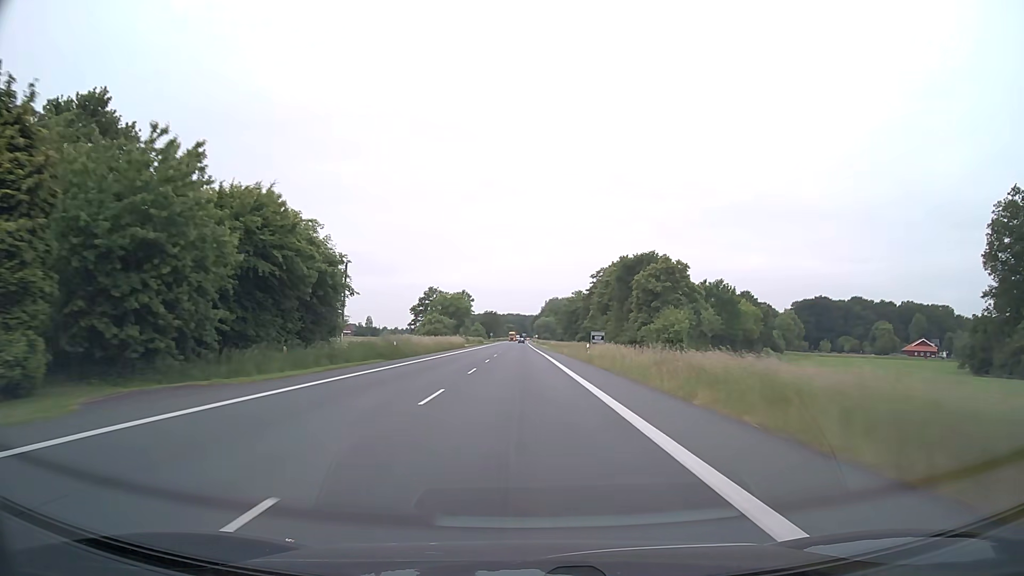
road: primary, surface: asphalt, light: Day
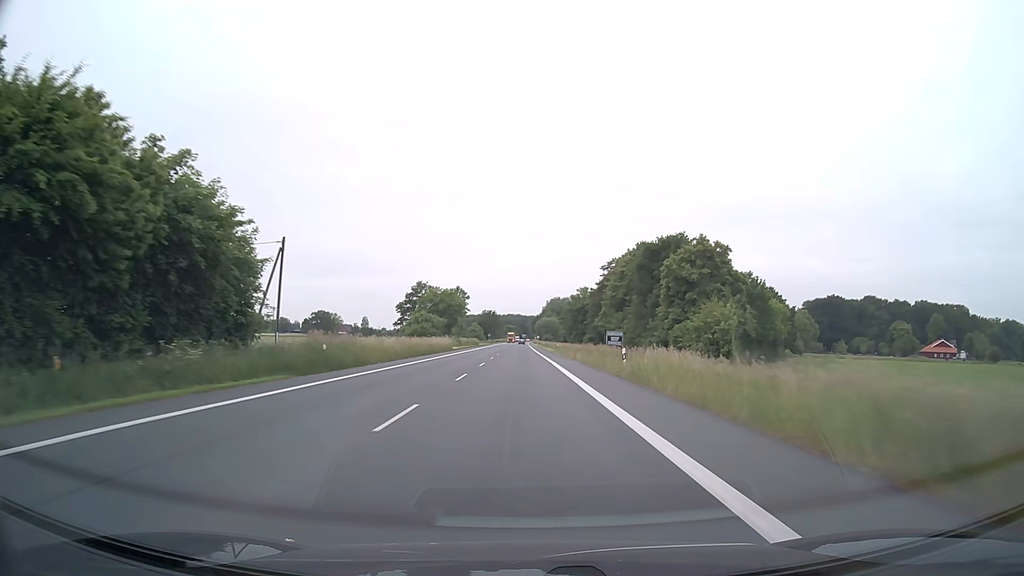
(0.0, +15.8) m; 0°
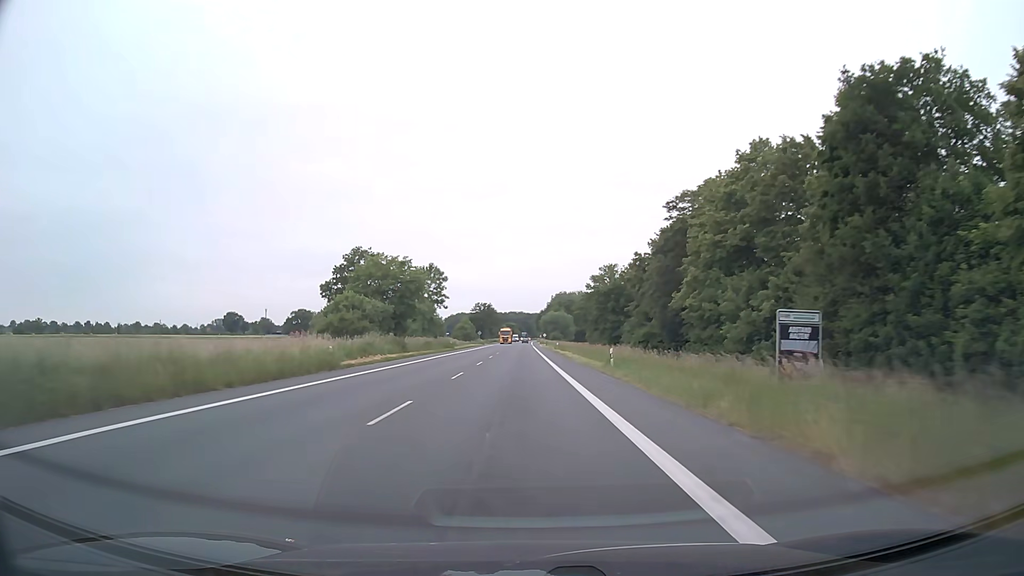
(-0.1, +47.4) m; 0°
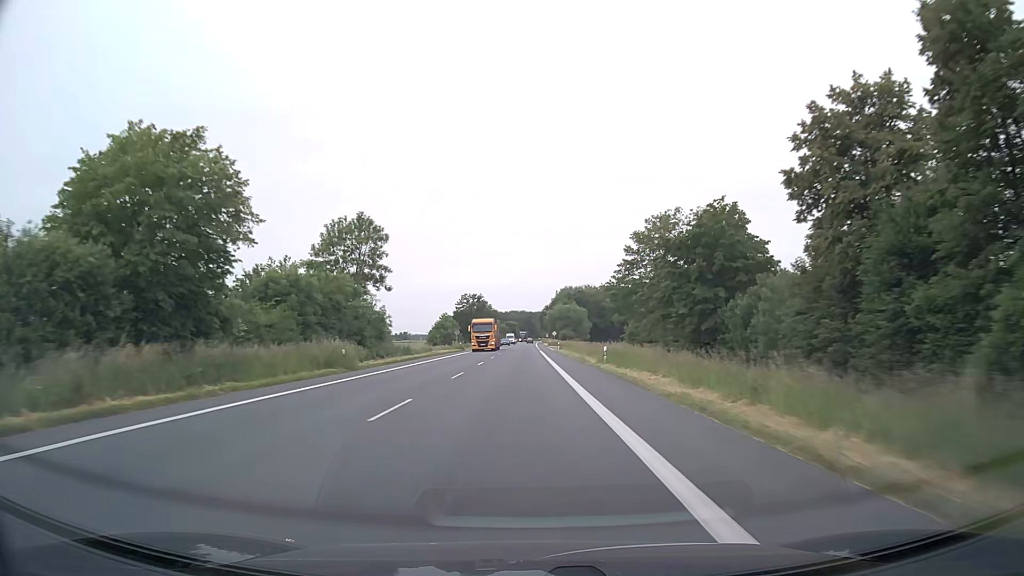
(-0.1, +47.5) m; 0°
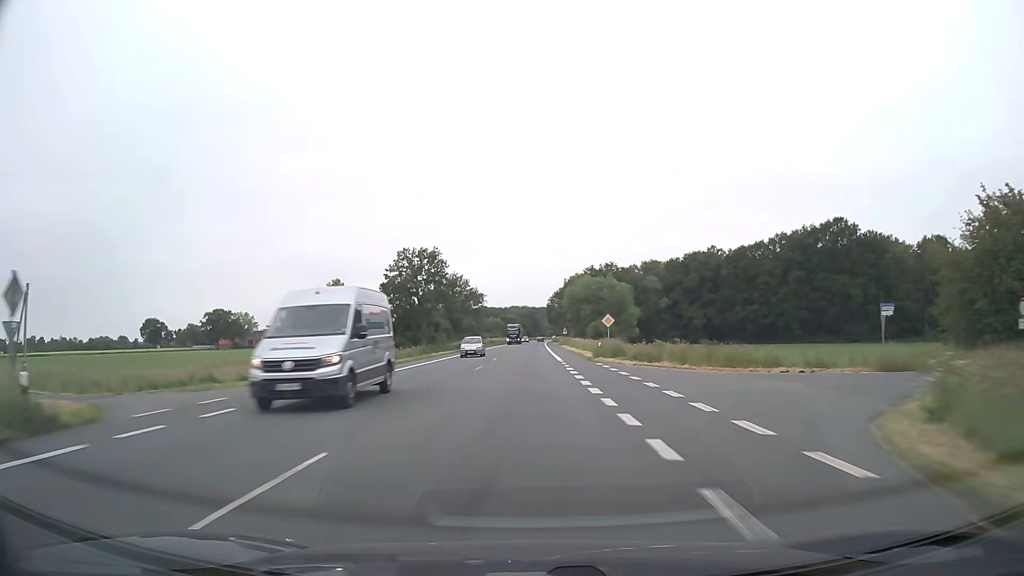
(-0.1, +79.1) m; 0°
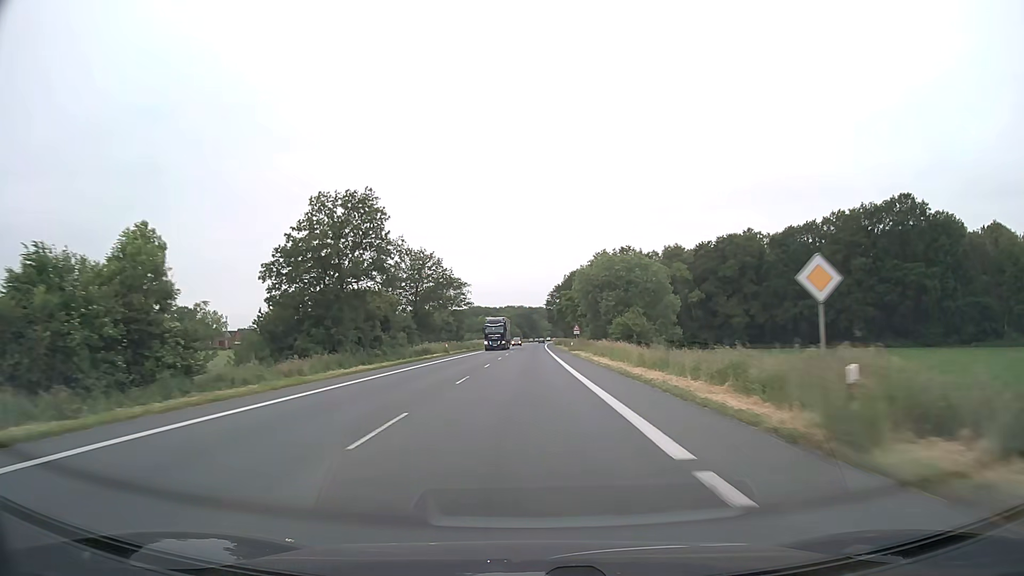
(+0.1, +31.6) m; 0°
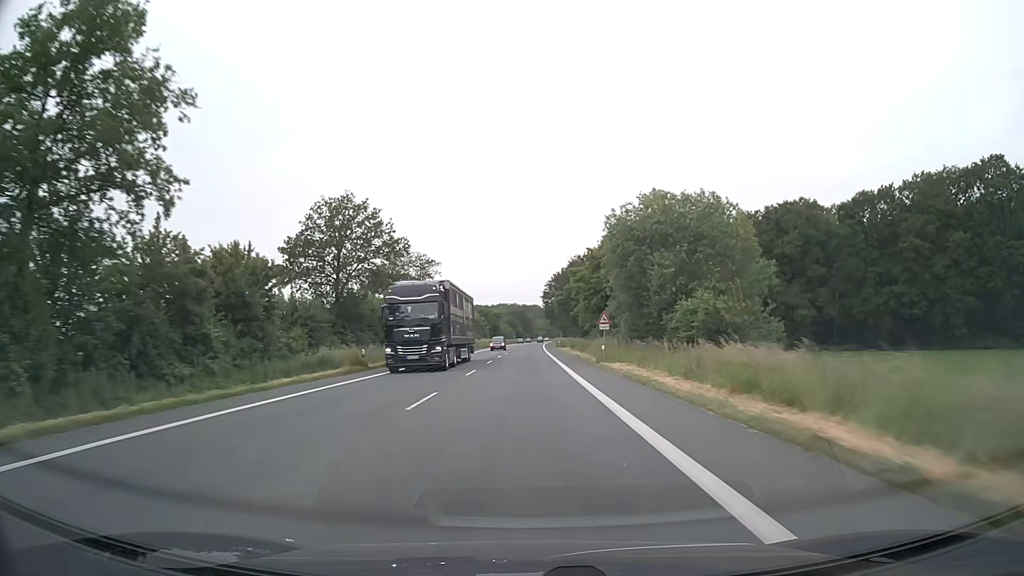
(+0.2, +31.6) m; 0°
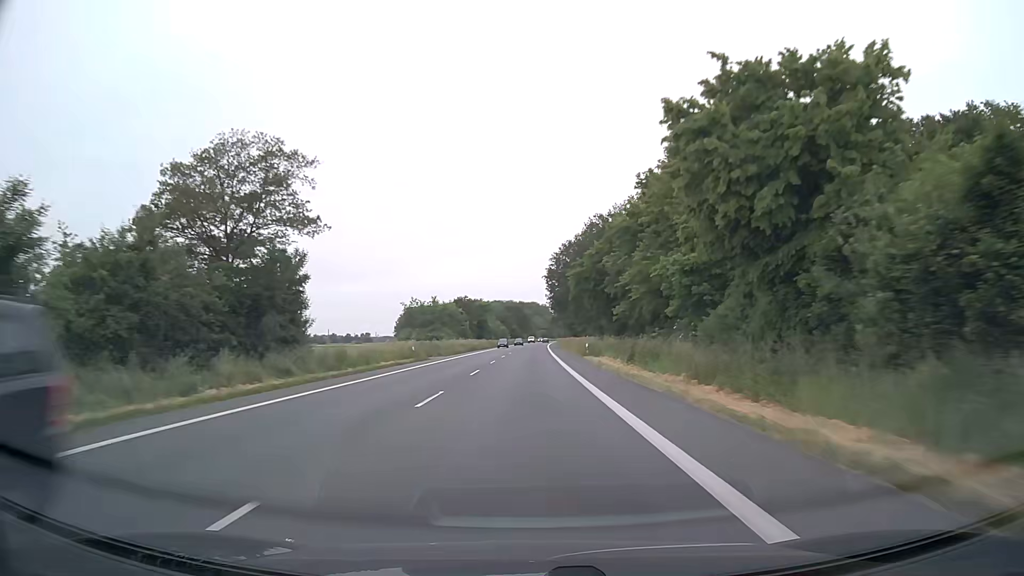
(+0.1, +47.4) m; 0°
(0, +10) (0, +20) (0, +30) (0, +40) (0, +50) (+1, +60) (+1, +70) (+1, +80) (+1, +90) (+1, +100) m
